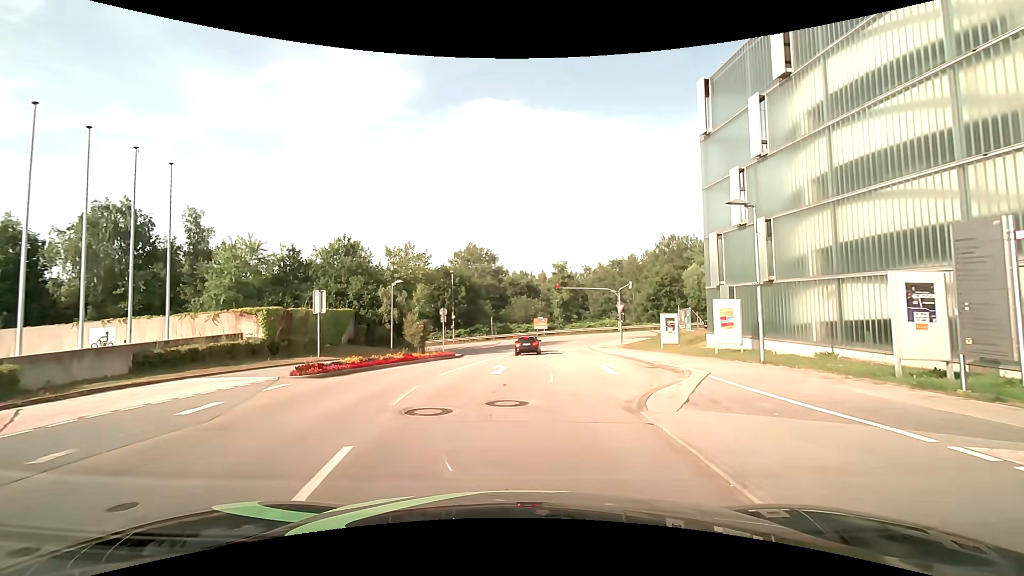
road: residential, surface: asphalt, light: Day
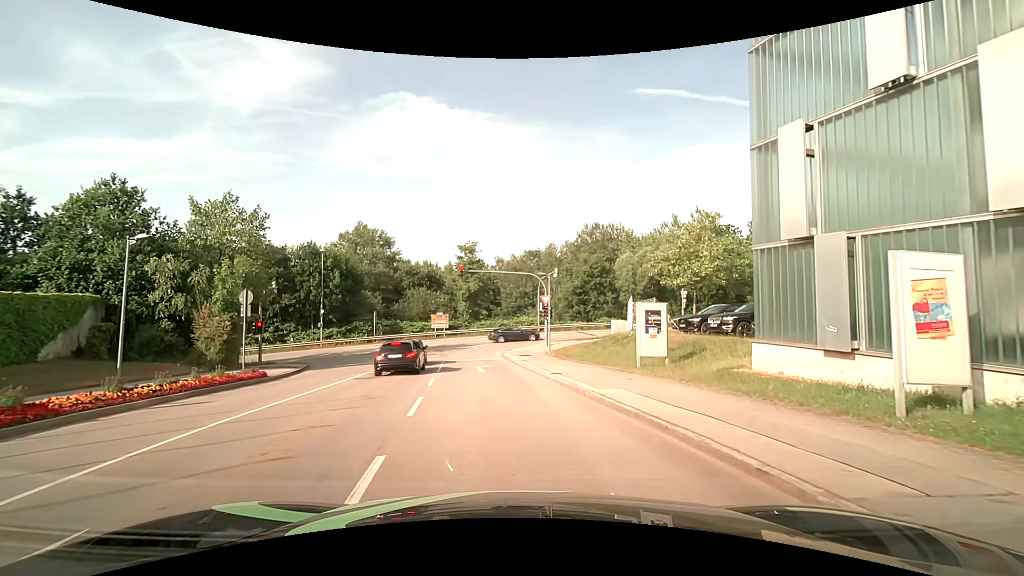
(+1.4, +15.4) m; +9°
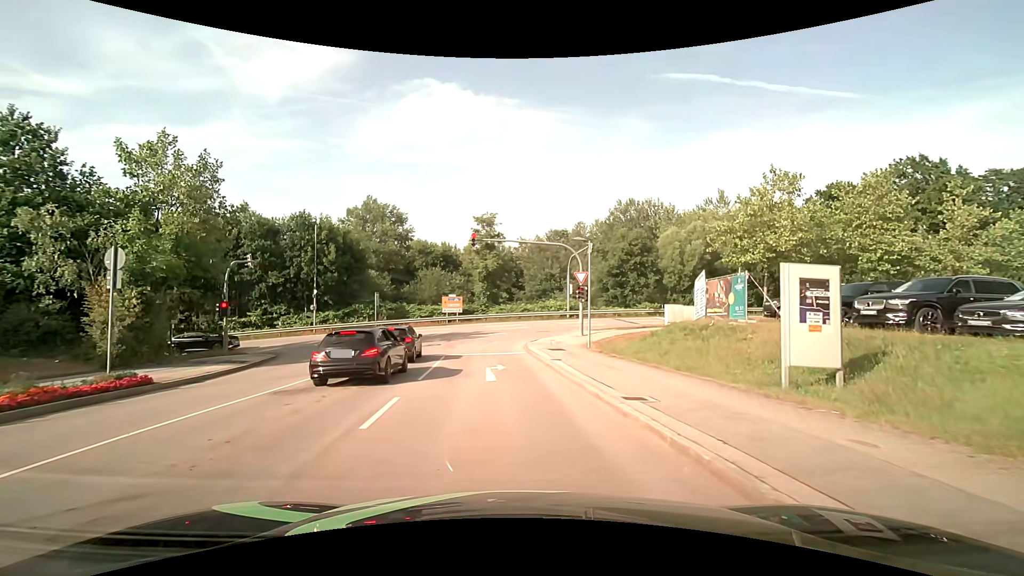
(0.0, +8.3) m; -1°
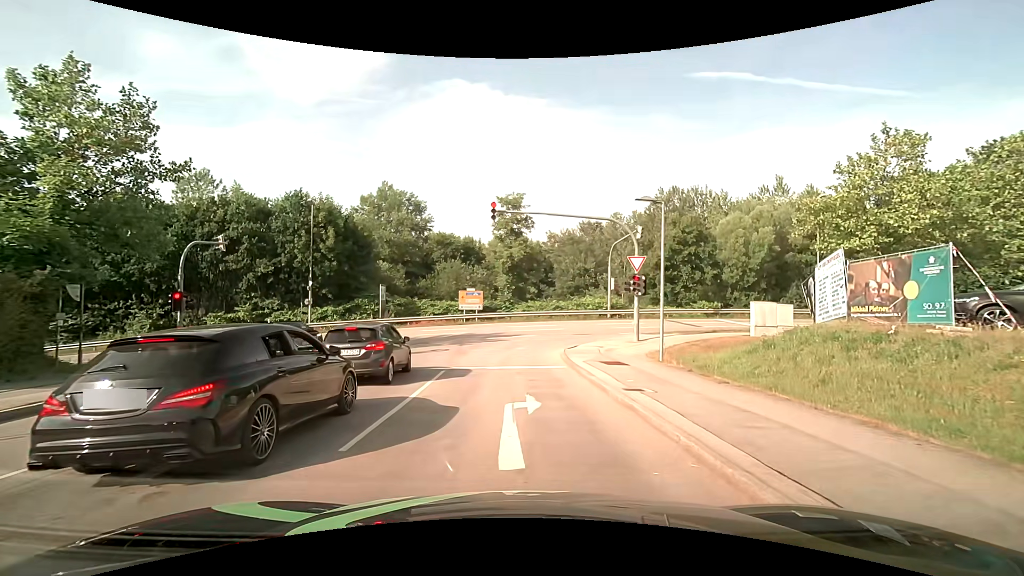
(-0.2, +7.3) m; -2°
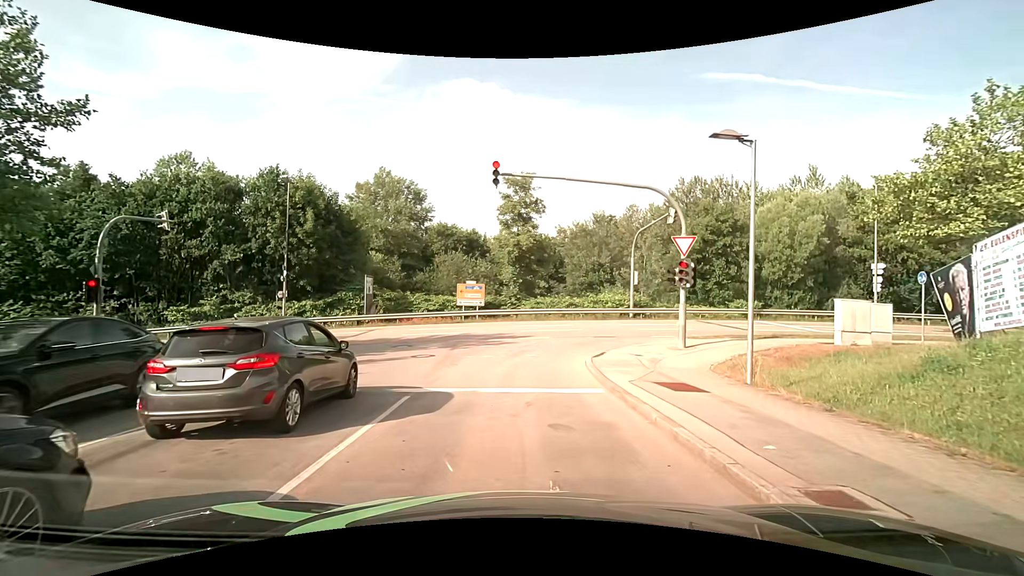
(-0.1, +5.4) m; -2°
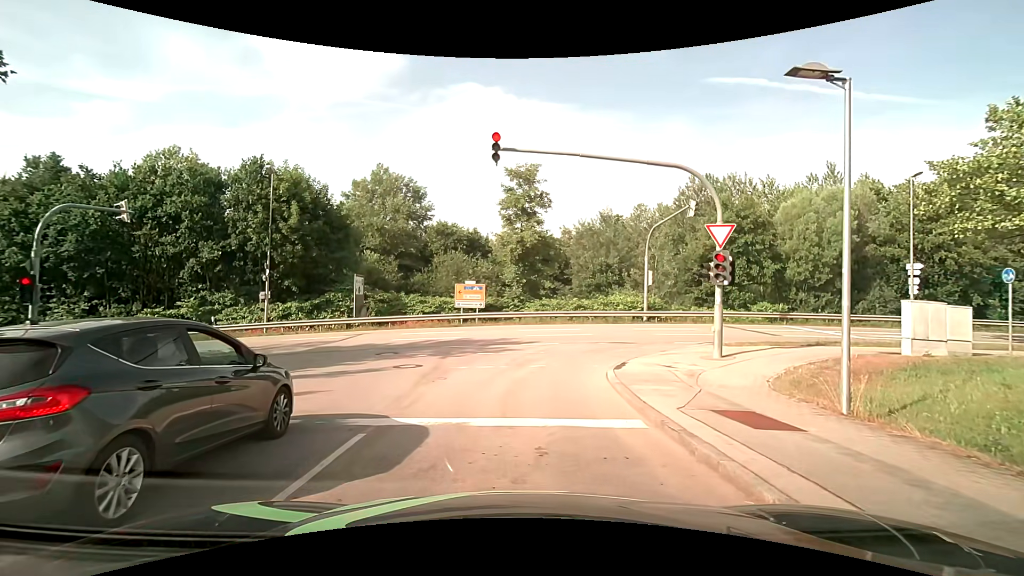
(0.0, +2.7) m; +1°
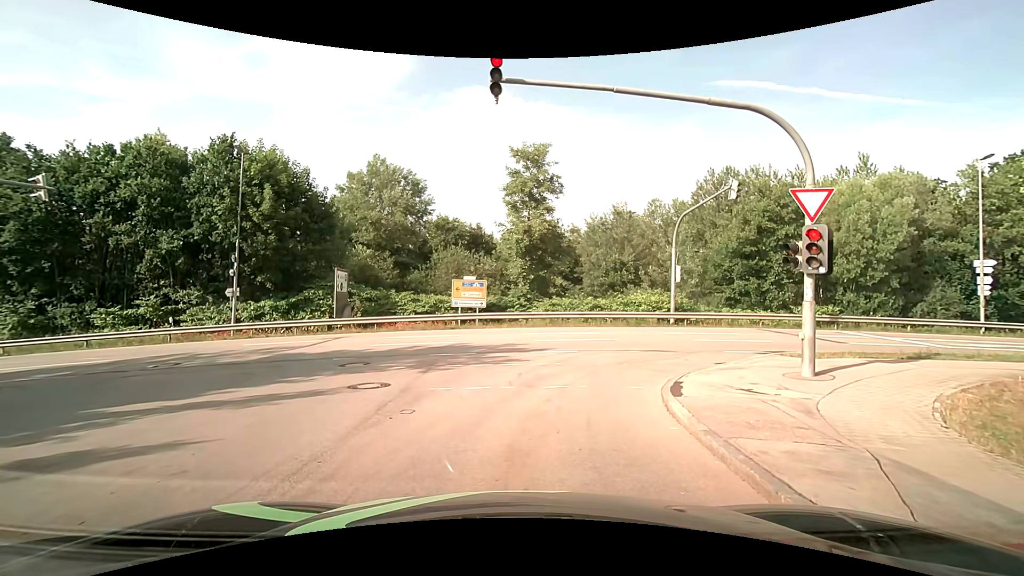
(-0.1, +4.0) m; 0°
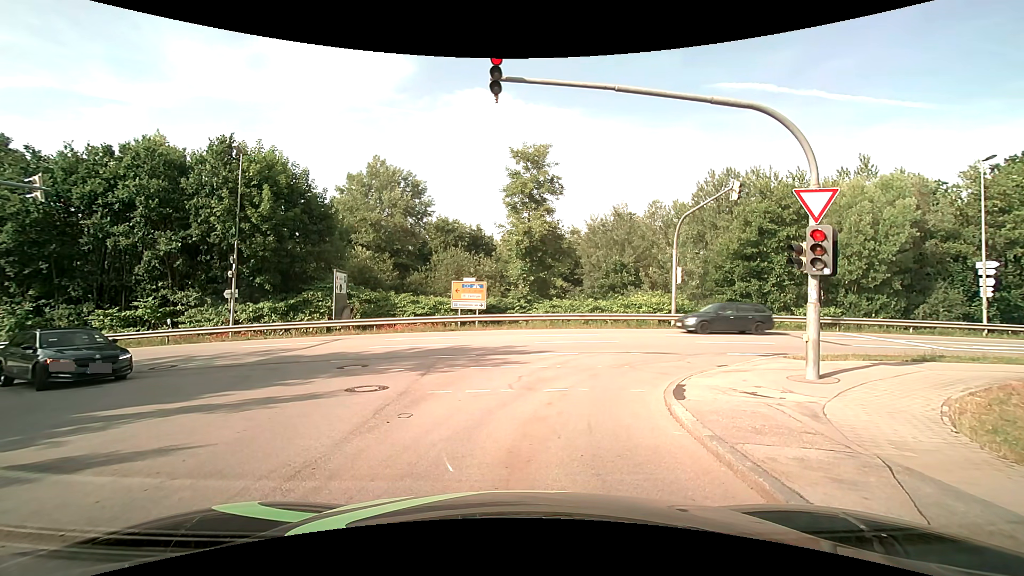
(0.0, +0.2) m; 0°
(0, +10) (+5, +18) (+15, +21) (+25, +22) (+34, +23) (+44, +23) (+54, +24) (+64, +25) (+74, +25) (+84, +26) m
